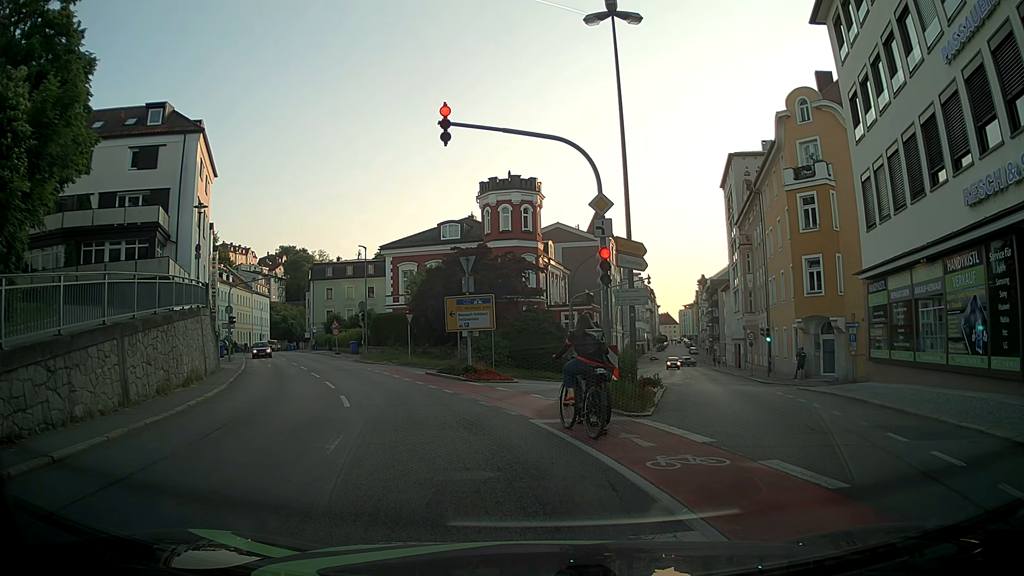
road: tertiary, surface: asphalt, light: Day
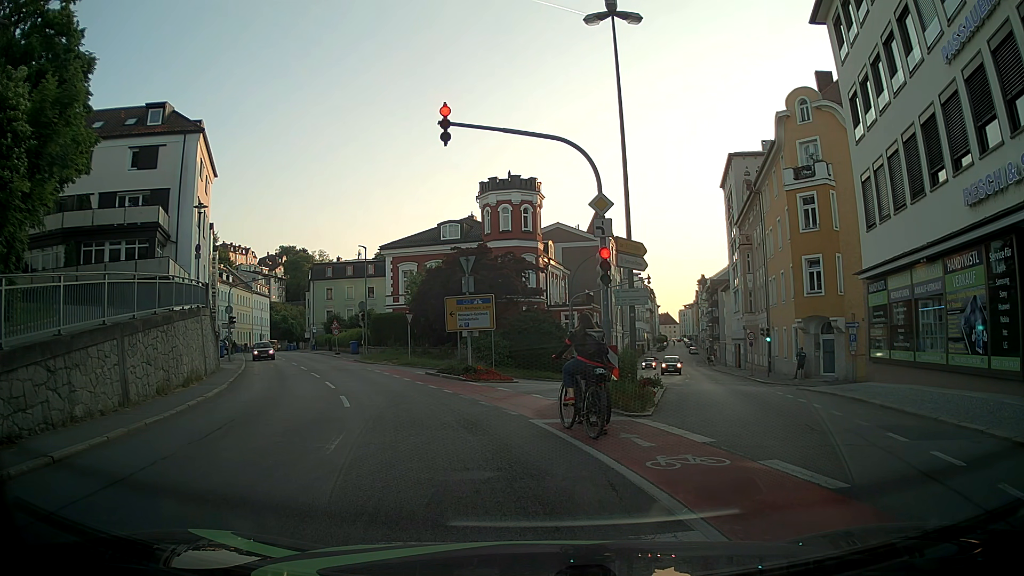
(0.0, 0.0) m; 0°
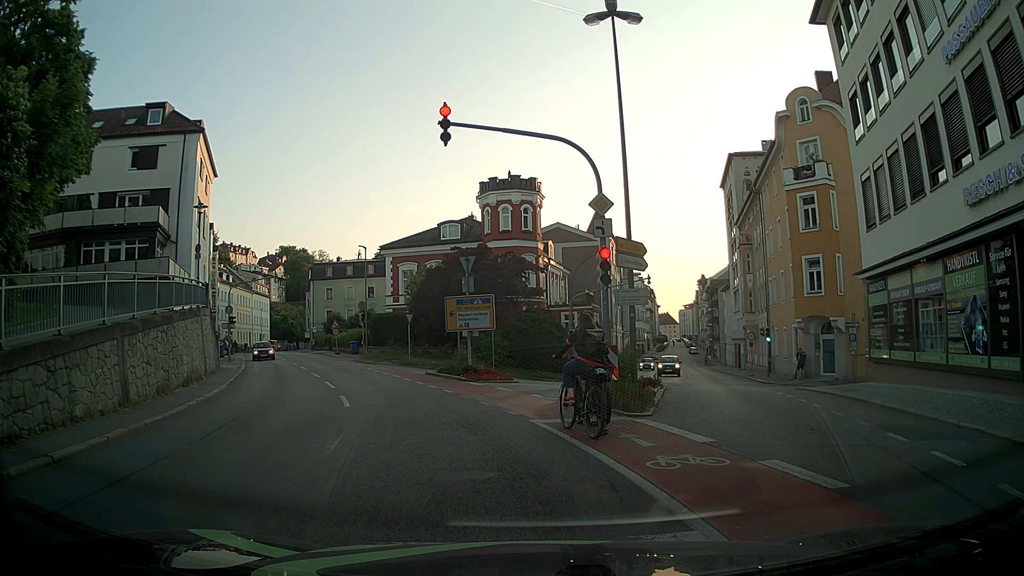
(0.0, 0.0) m; 0°
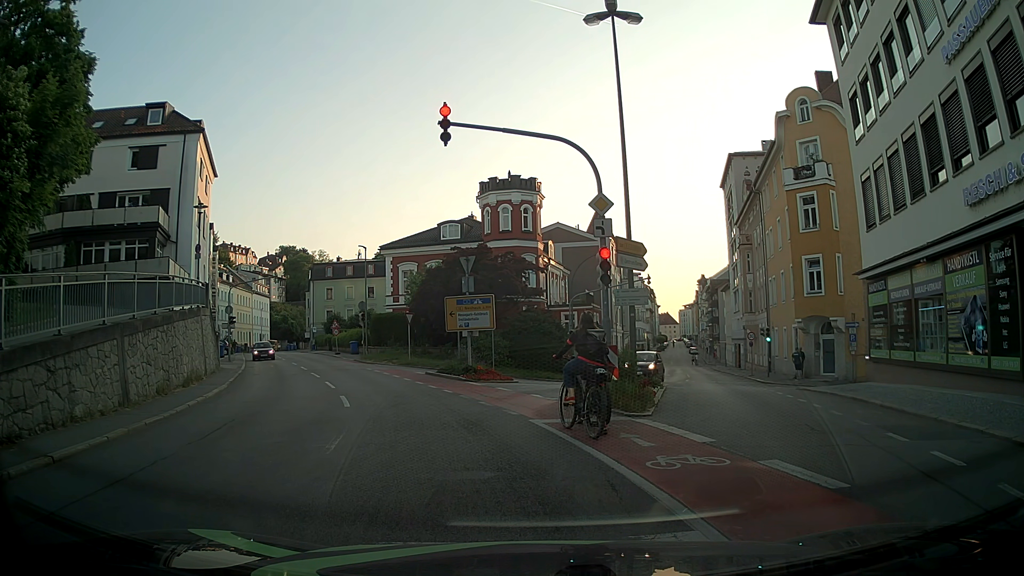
(0.0, 0.0) m; 0°
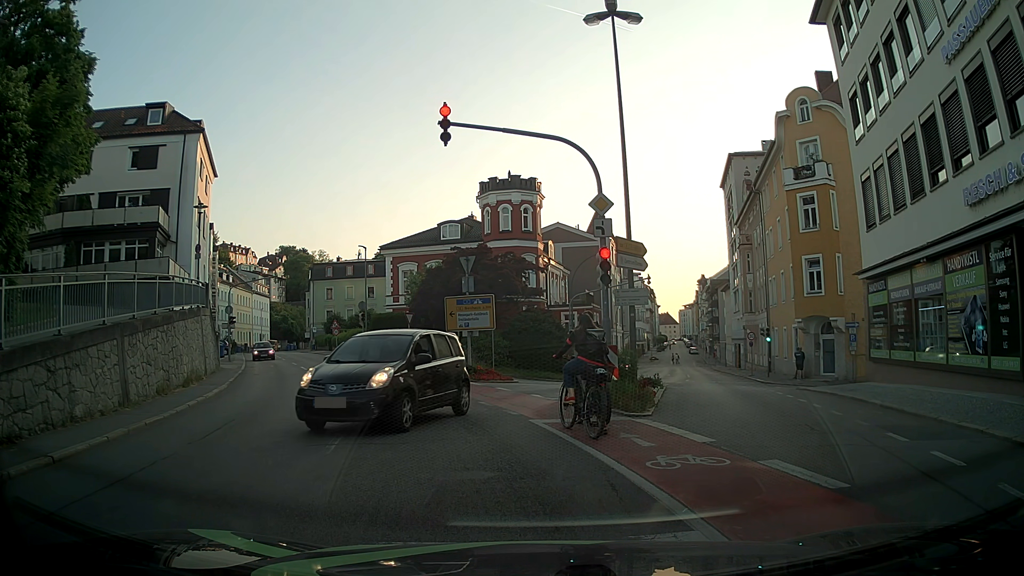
(0.0, 0.0) m; 0°
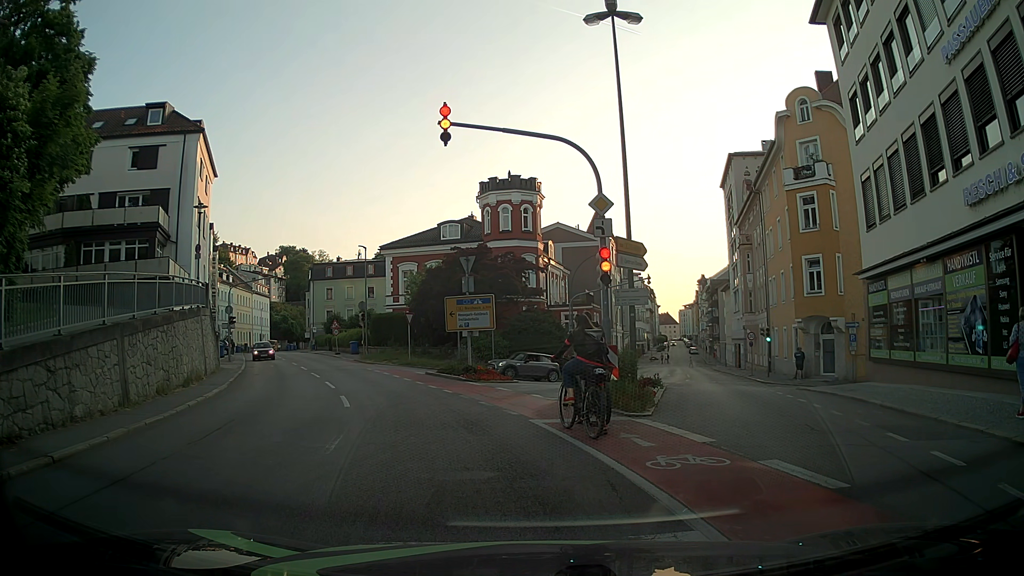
(0.0, 0.0) m; 0°
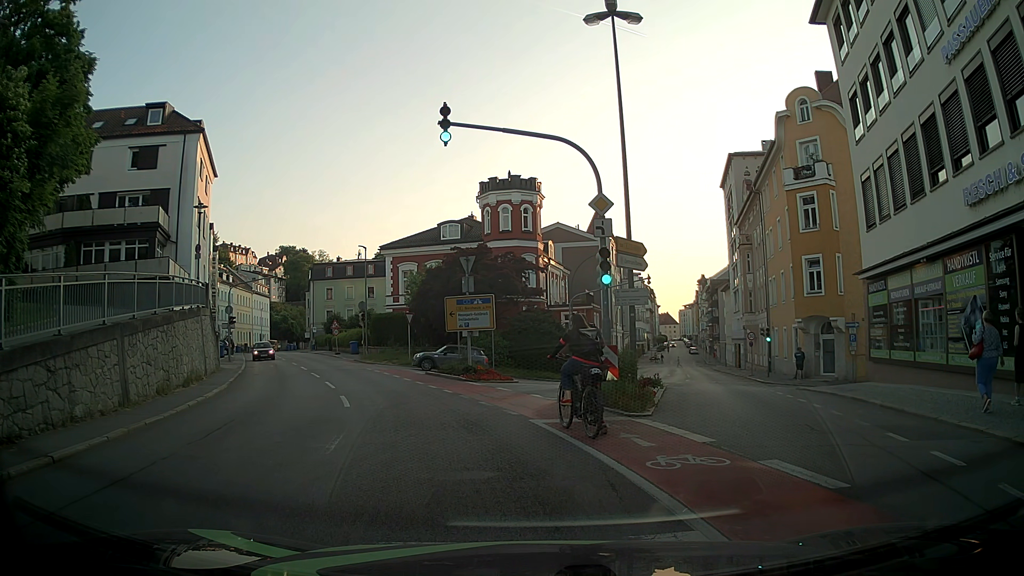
(0.0, 0.0) m; 0°
